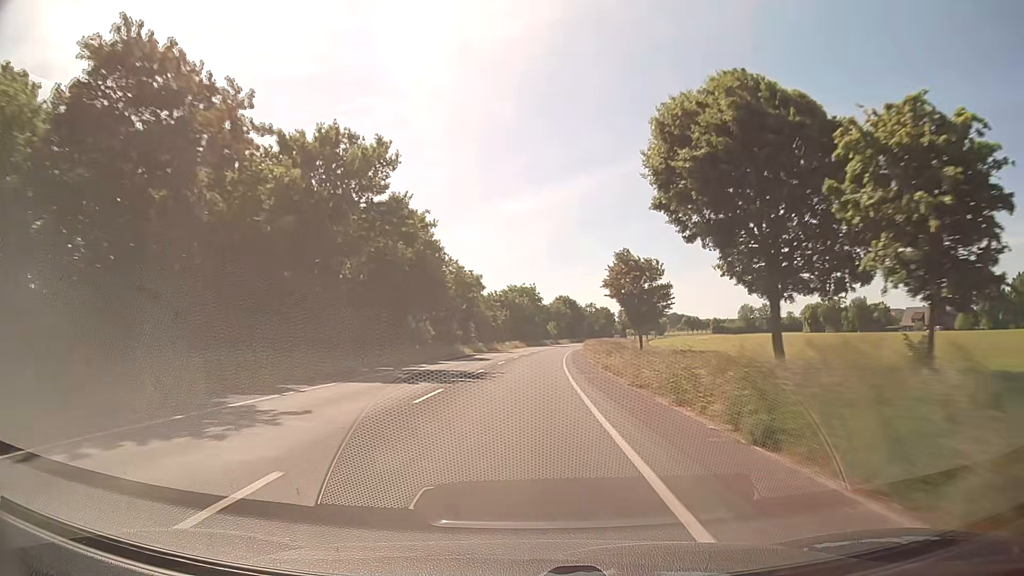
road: secondary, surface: asphalt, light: Day
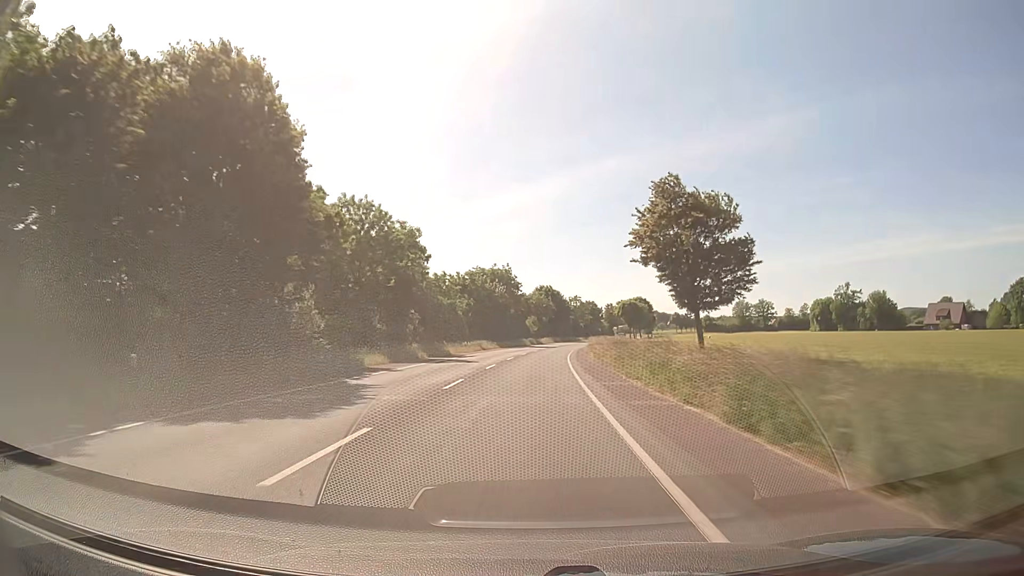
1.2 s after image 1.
(+0.4, +31.5) m; +2°
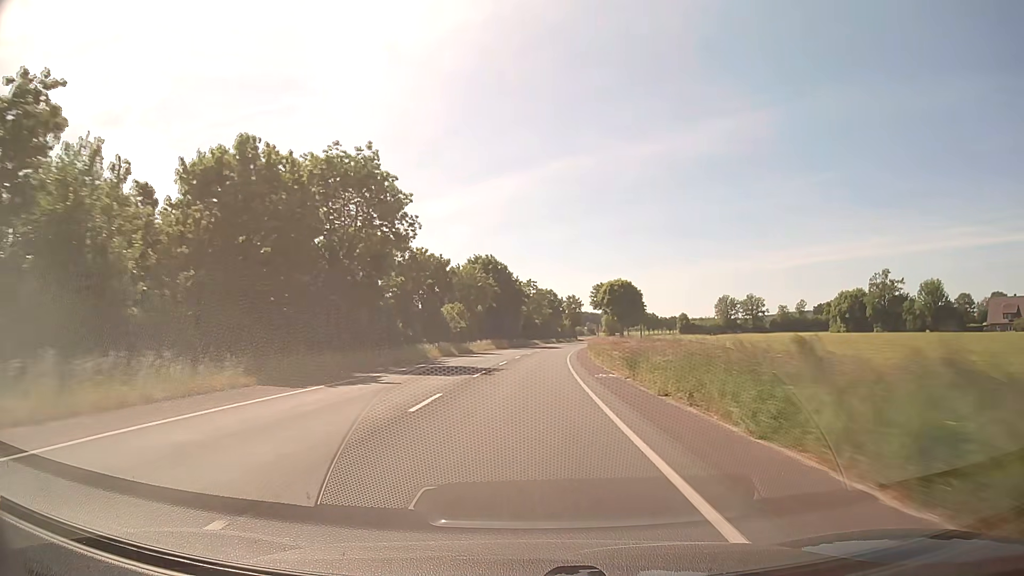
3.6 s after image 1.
(+2.6, +63.1) m; +5°
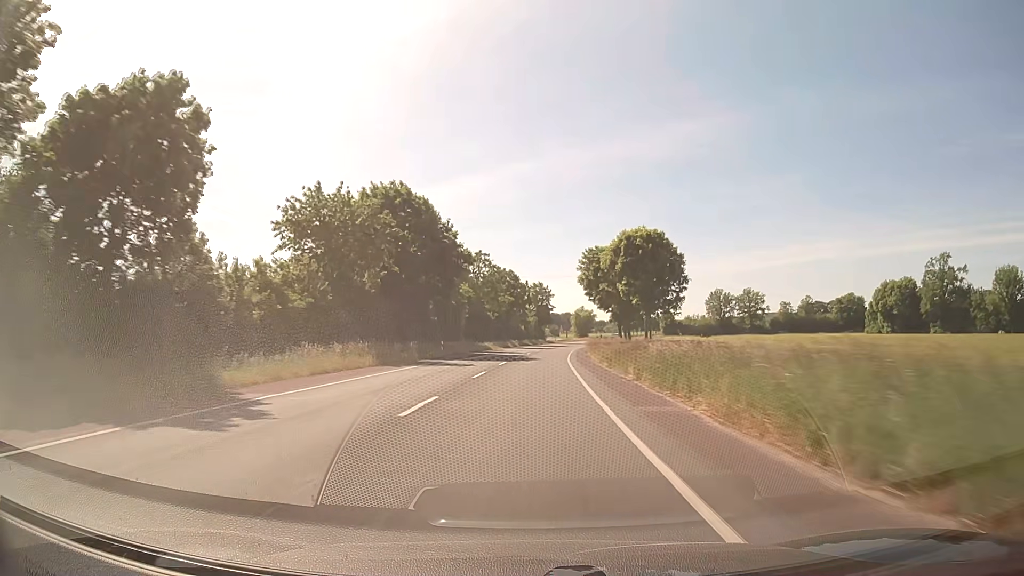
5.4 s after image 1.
(+1.3, +47.4) m; +4°
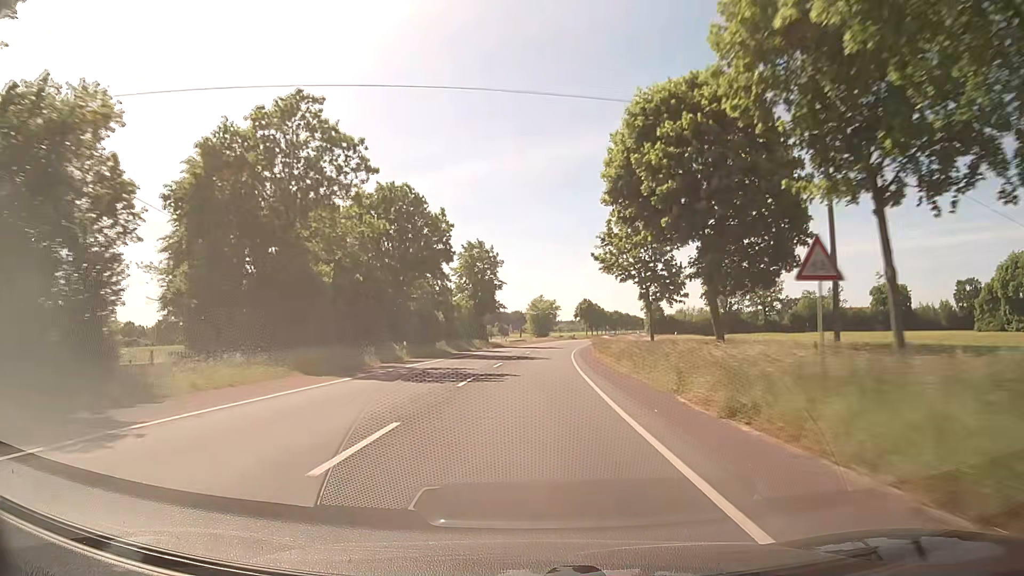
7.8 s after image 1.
(+2.2, +63.2) m; +4°
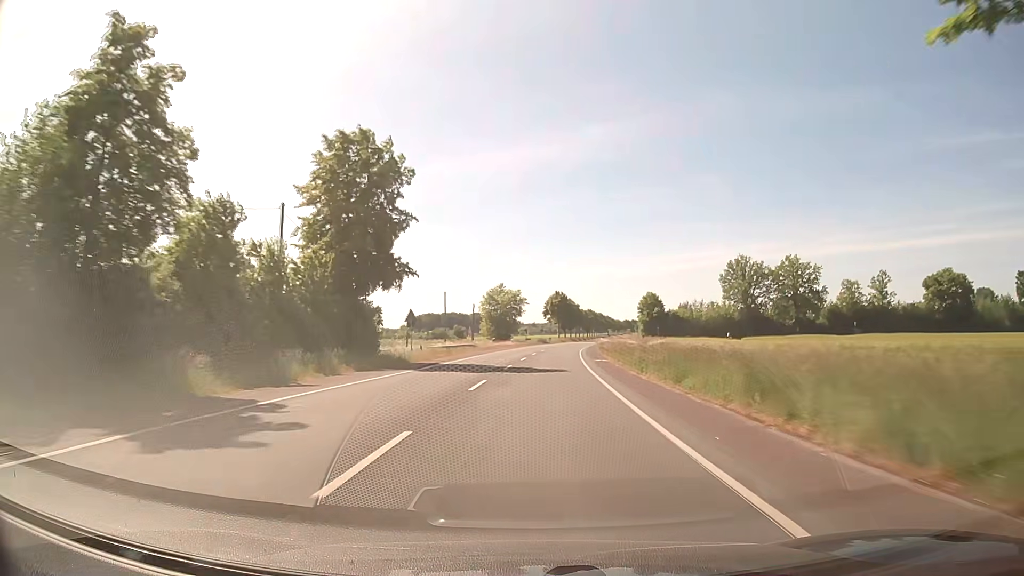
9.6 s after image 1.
(+1.1, +47.3) m; +3°
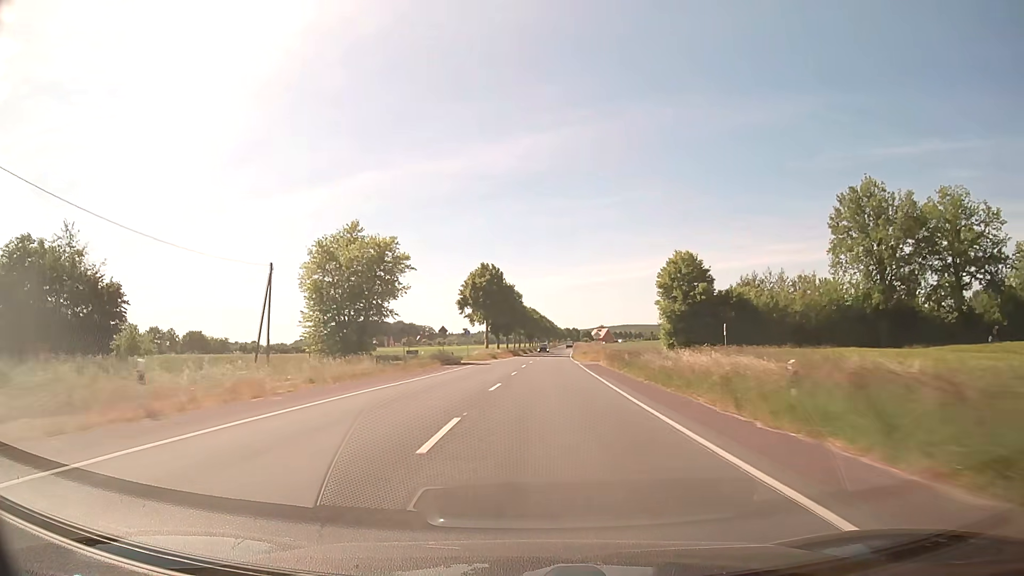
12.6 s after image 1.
(+4.1, +78.8) m; +6°
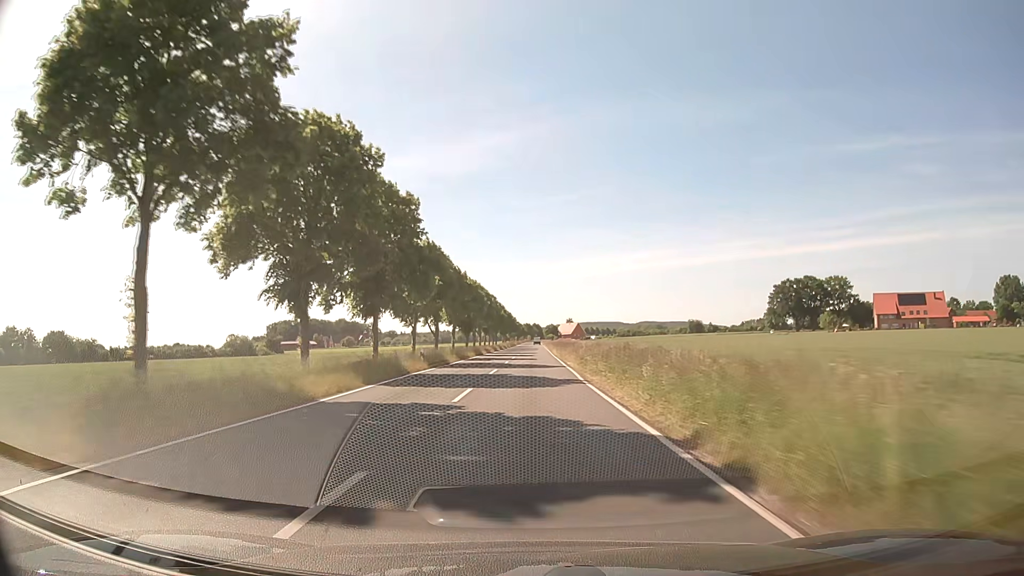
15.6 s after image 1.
(+3.2, +78.9) m; +4°
(0, +10) (0, +20) (0, +30) (0, +40) (0, +50) (0, +60) (+1, +70) (+1, +80) (+1, +90) (+1, +100) m
